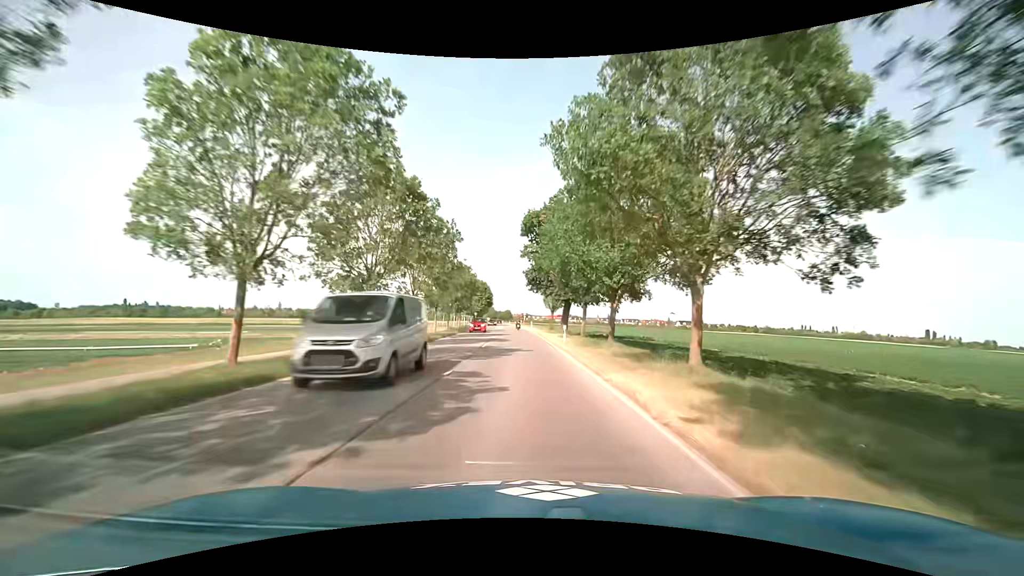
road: tertiary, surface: asphalt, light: Day
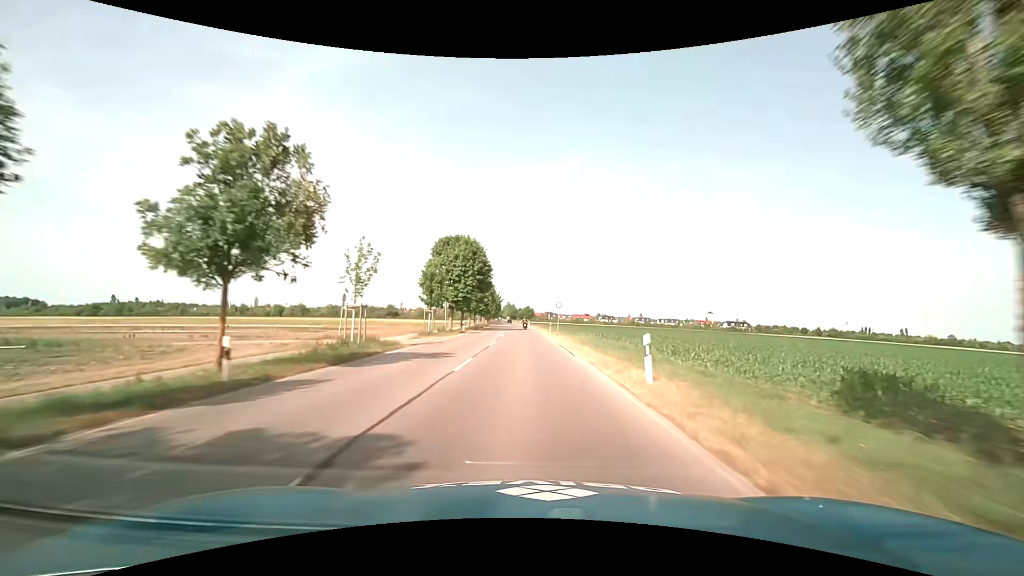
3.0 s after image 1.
(-1.3, +60.9) m; -3°
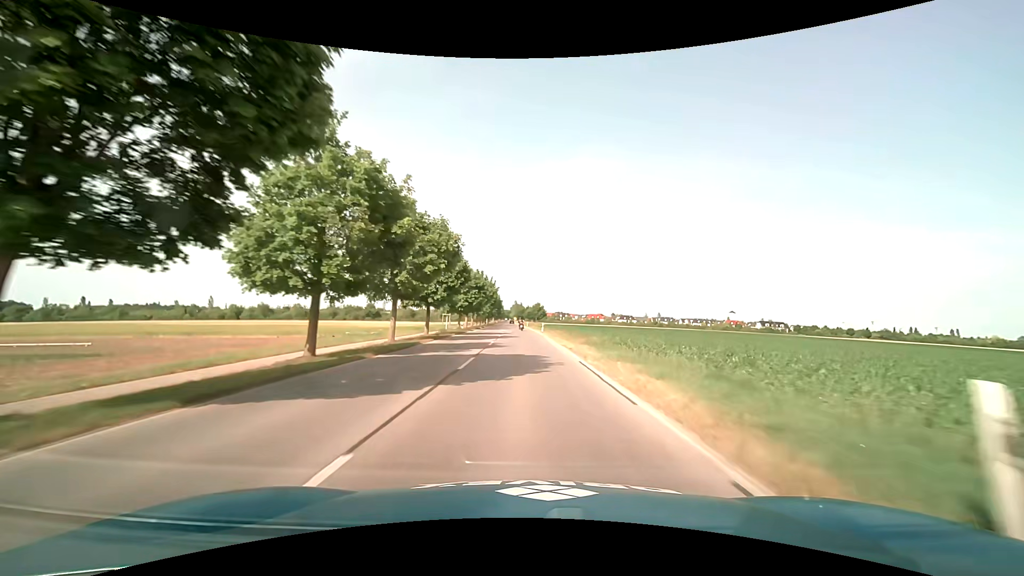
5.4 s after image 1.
(-0.5, +48.4) m; -1°
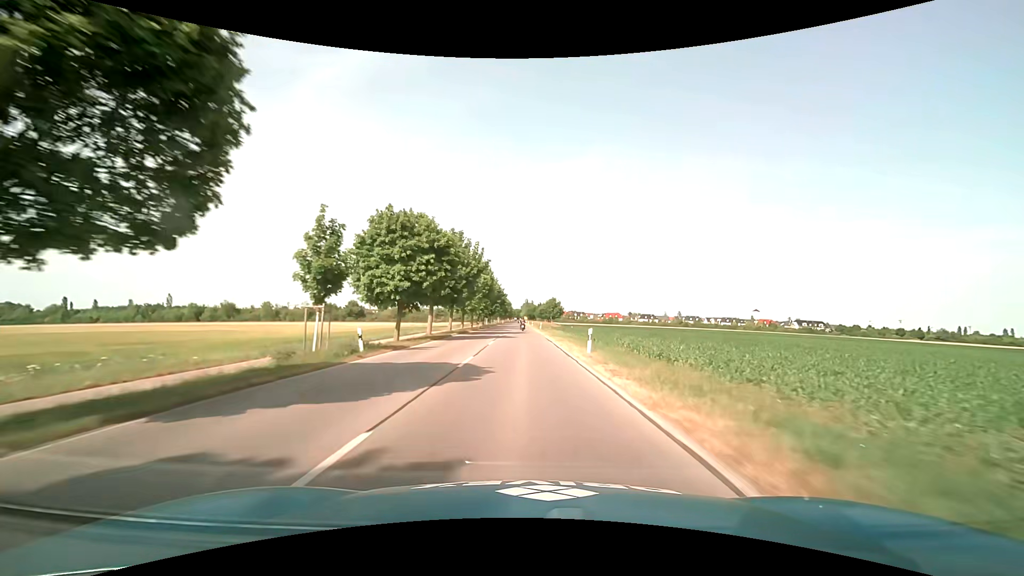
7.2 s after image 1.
(-0.3, +36.0) m; -1°
(0, +10) (0, +20) (0, +30) (-1, +40) (-1, +50) (-1, +60) (-1, +70) (-1, +80) (-2, +90) (-2, +100) m
